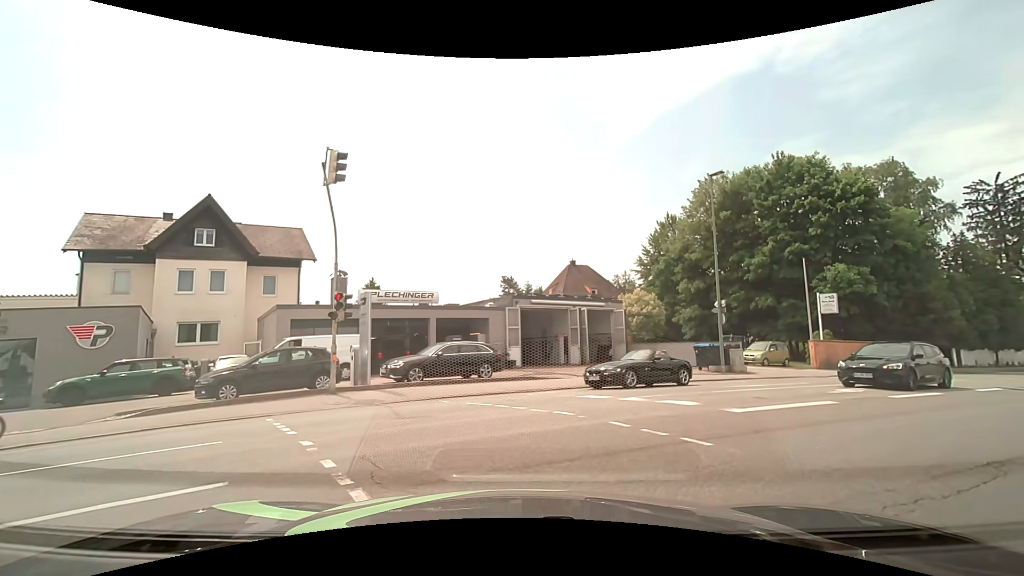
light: Day
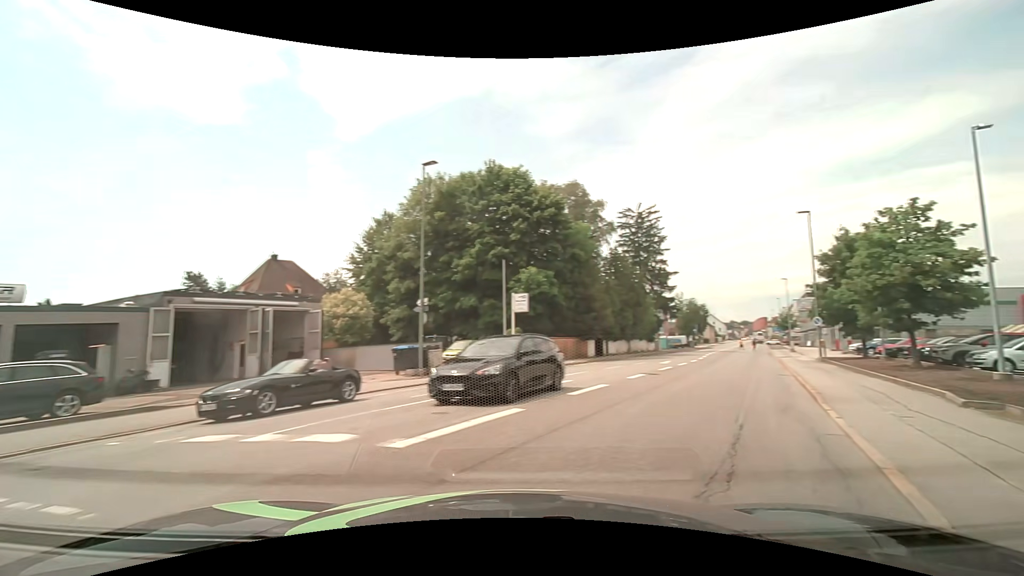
(+0.9, +3.6) m; +35°
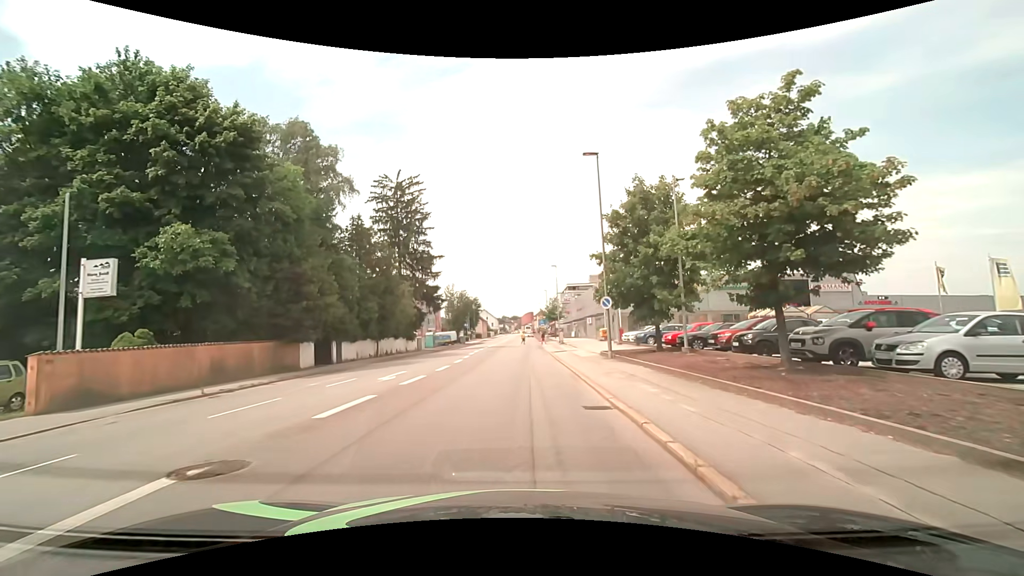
(+5.1, +14.2) m; +23°
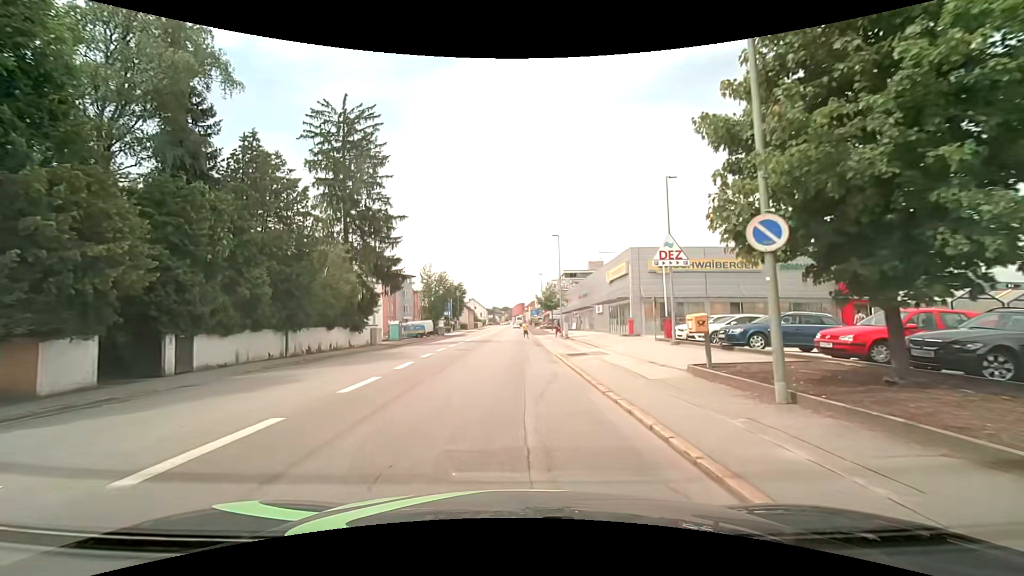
(+0.3, +16.3) m; +2°
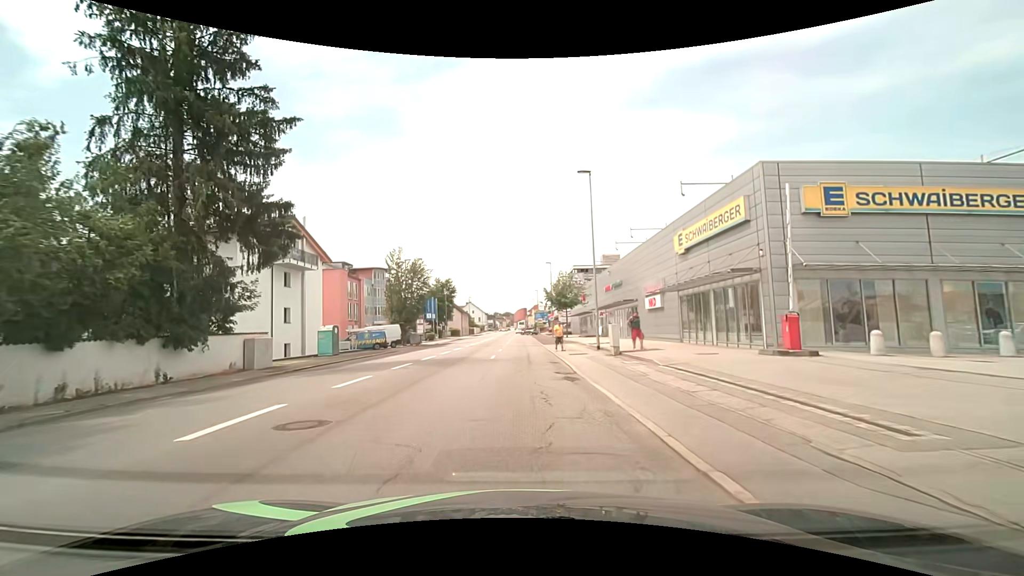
(-0.1, +22.0) m; 0°
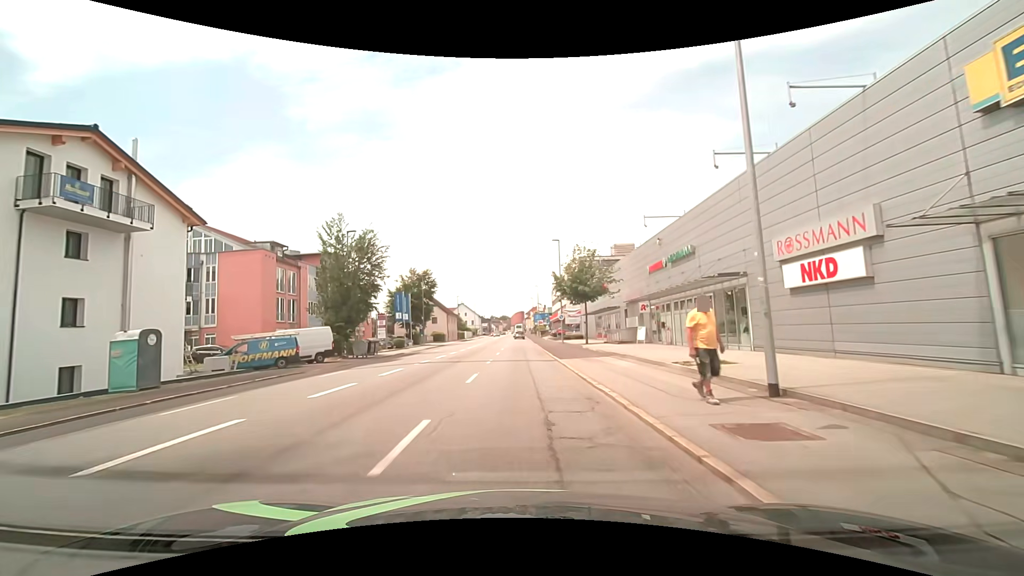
(0.0, +19.5) m; 0°
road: tertiary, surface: asphalt
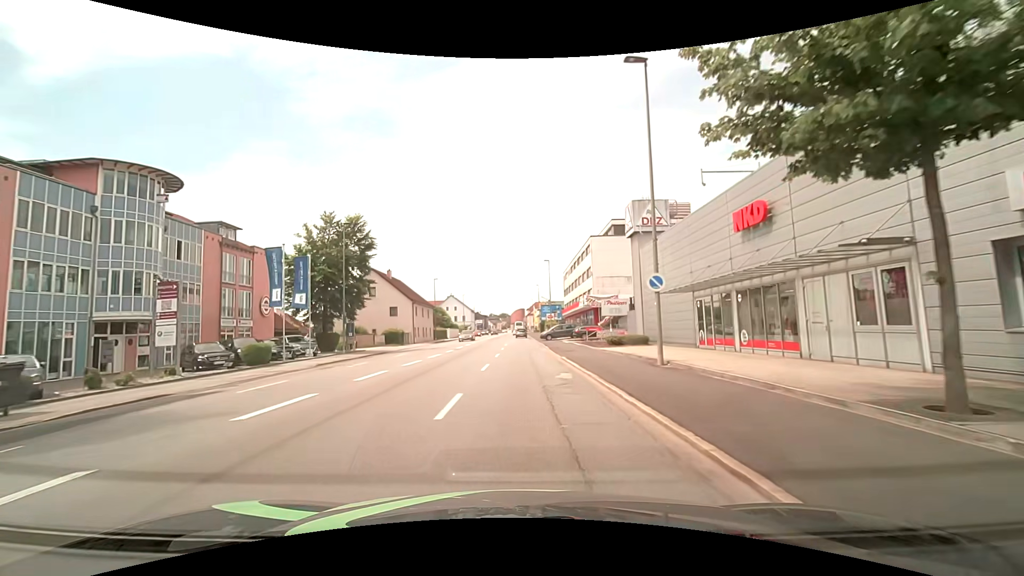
(-0.1, +33.4) m; 0°
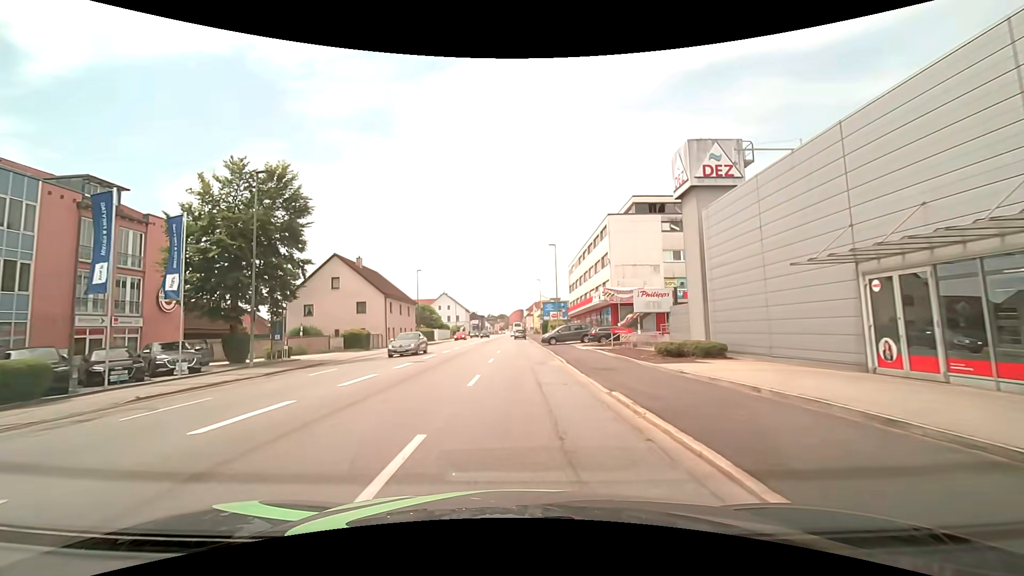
(0.0, +13.0) m; 0°
(0, +10) (0, +20) (0, +30) (0, +40) (0, +50) (0, +60) (0, +70) (0, +80) (0, +90) (0, +100) m
